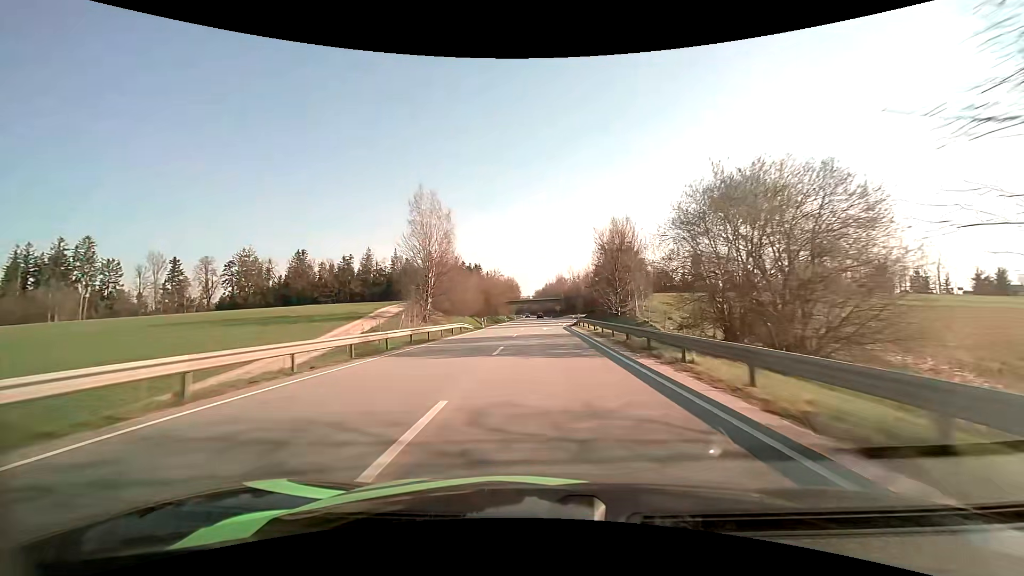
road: primary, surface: asphalt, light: Day
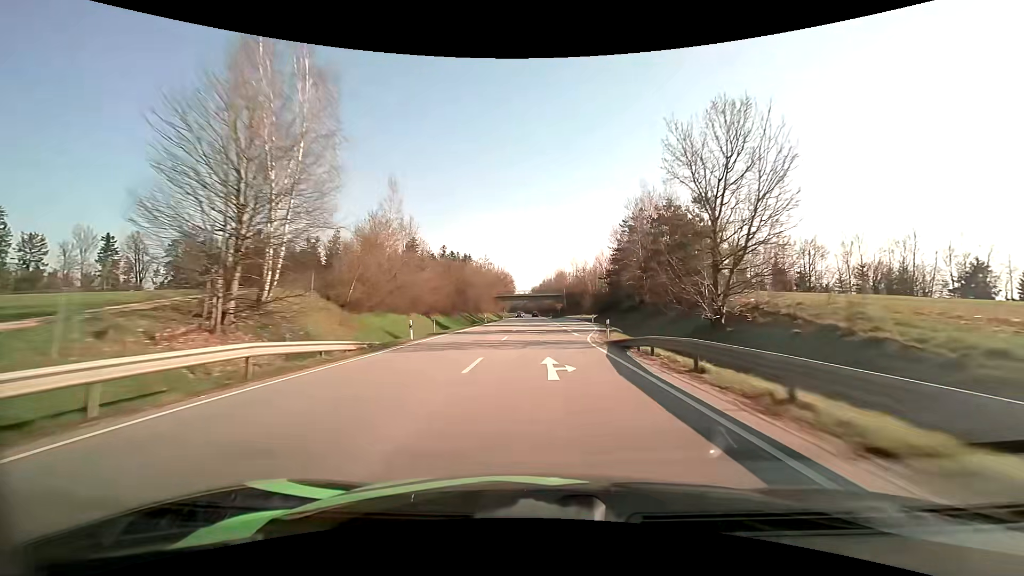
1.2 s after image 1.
(0.0, +29.9) m; 0°
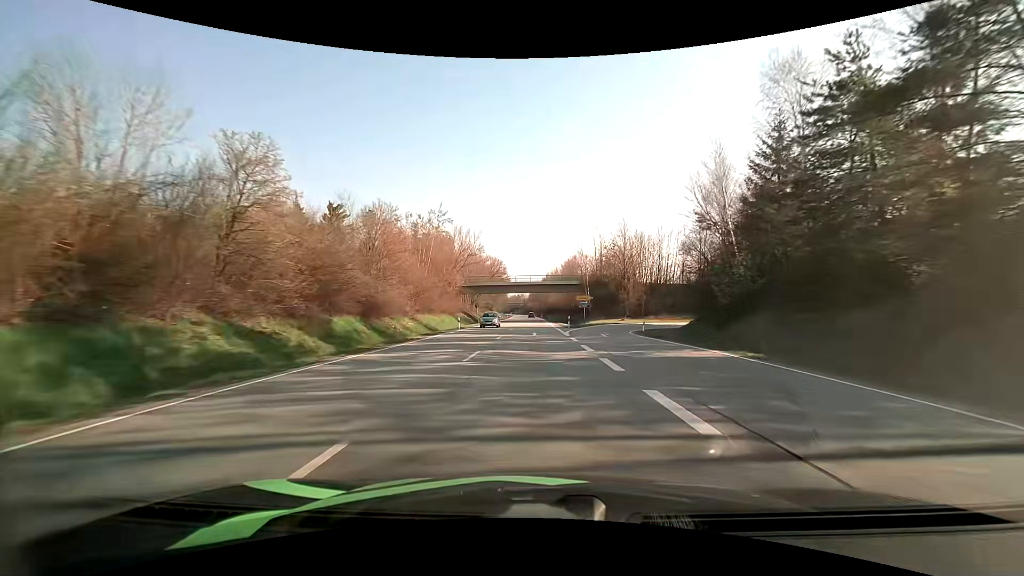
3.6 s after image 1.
(+0.2, +58.8) m; 0°
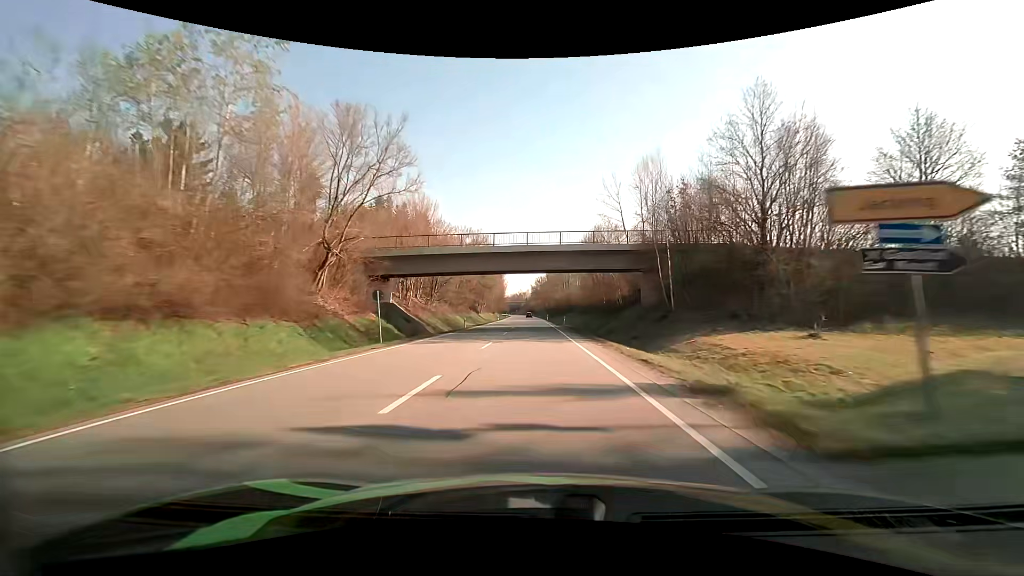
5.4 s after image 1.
(-0.2, +44.2) m; 0°
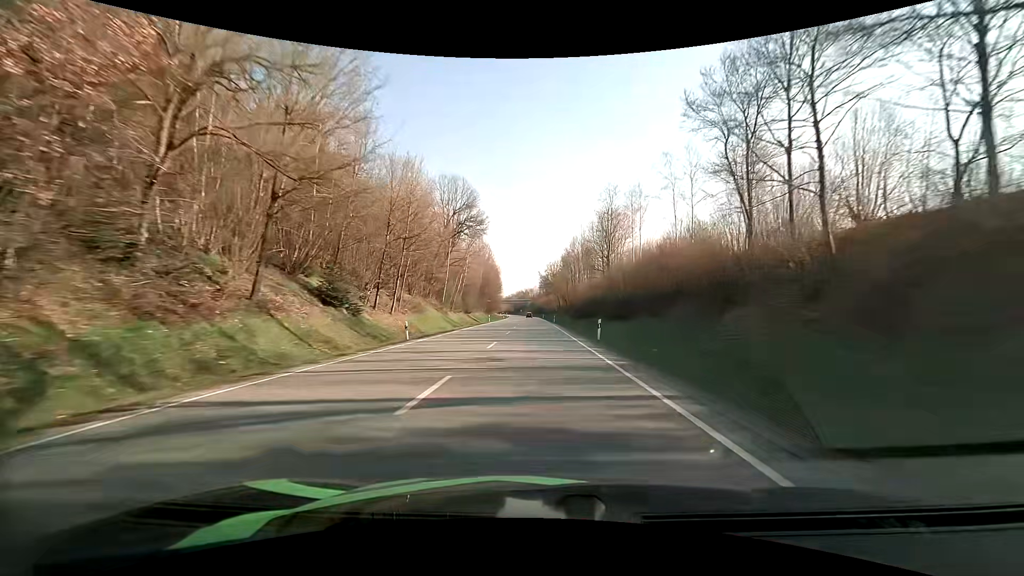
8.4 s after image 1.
(-0.8, +74.3) m; -1°
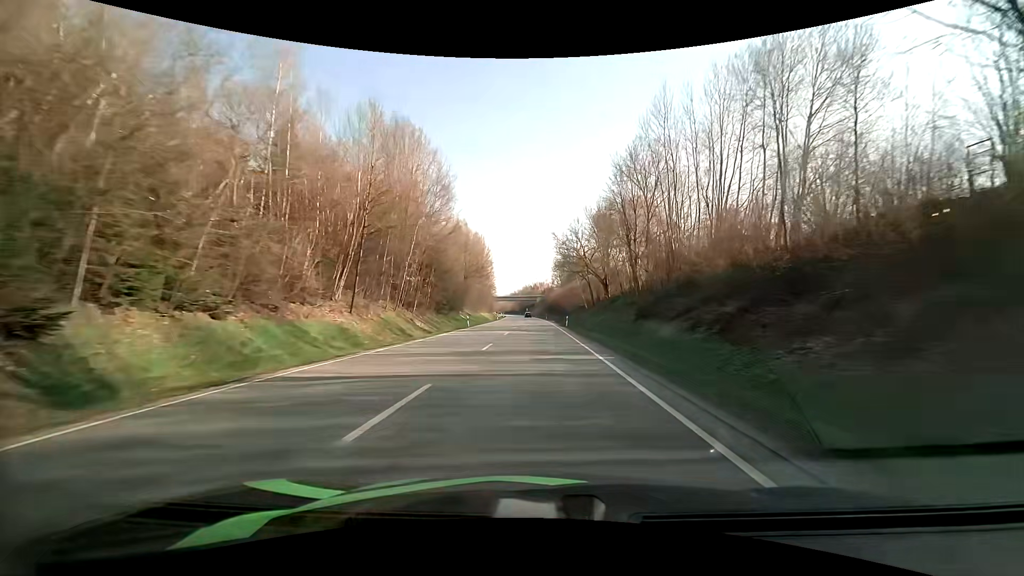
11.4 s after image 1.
(-0.7, +75.5) m; -1°
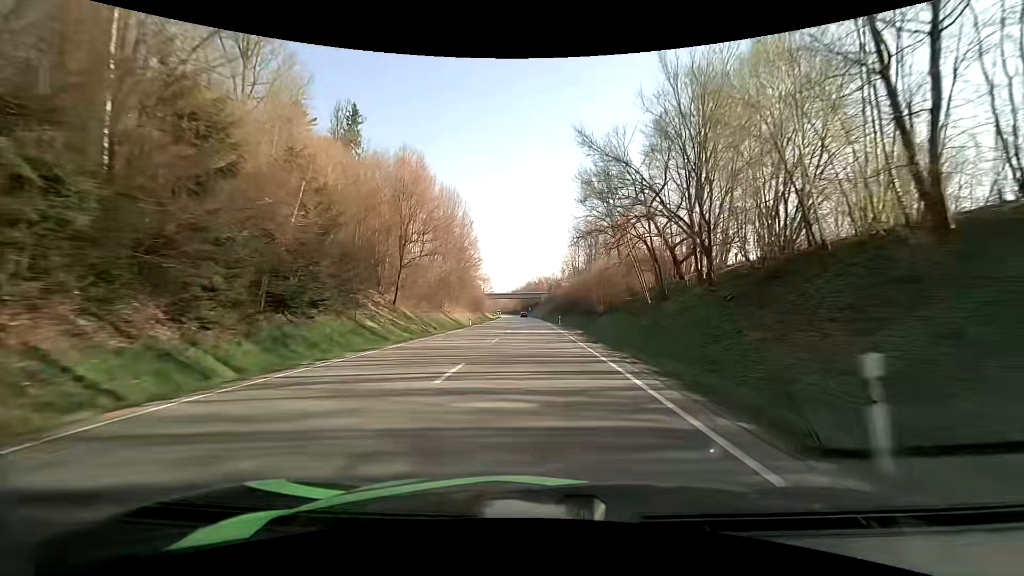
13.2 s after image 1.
(-0.2, +45.5) m; -1°
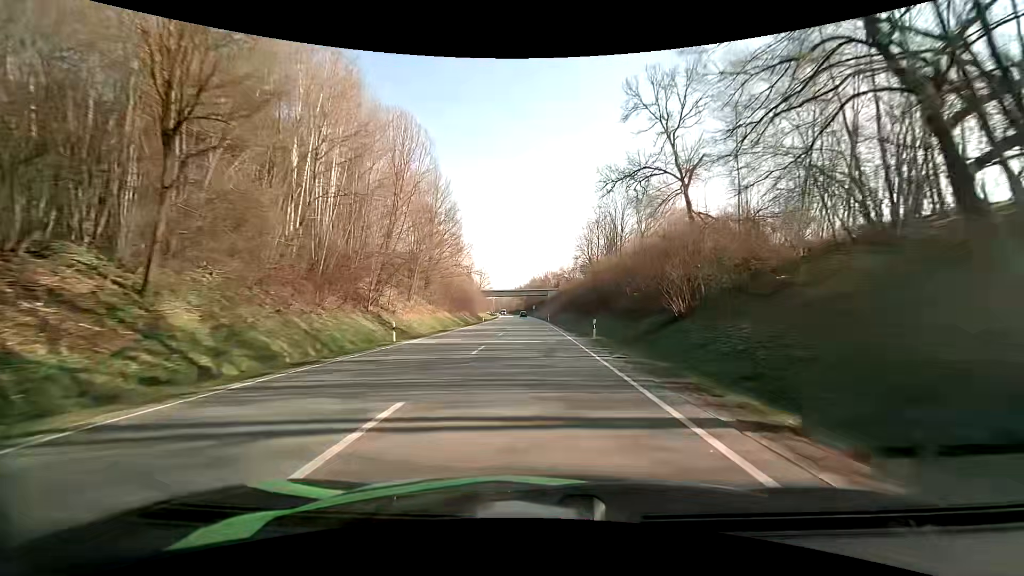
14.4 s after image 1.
(-0.1, +30.5) m; 0°
